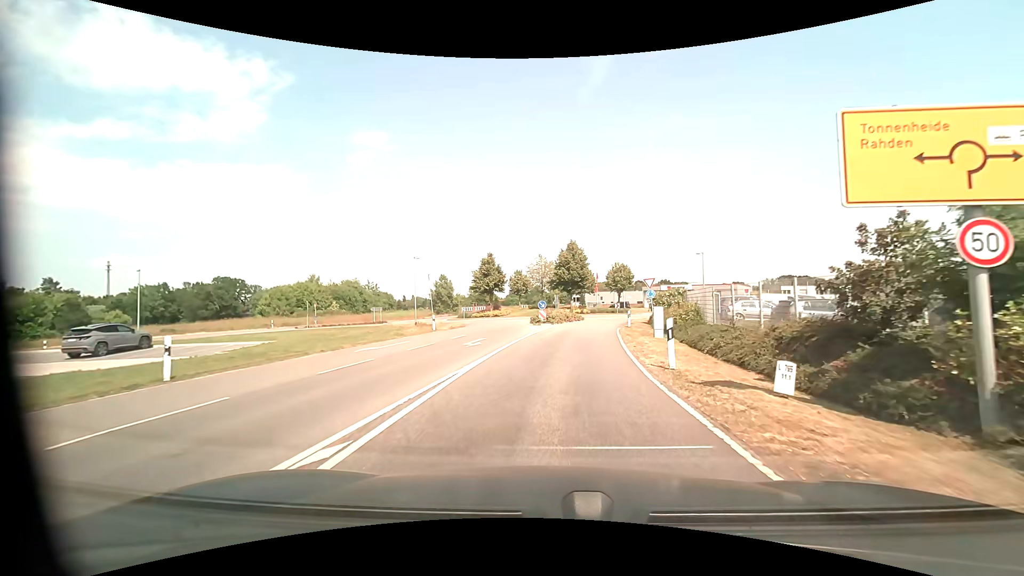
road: secondary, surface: paved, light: Day
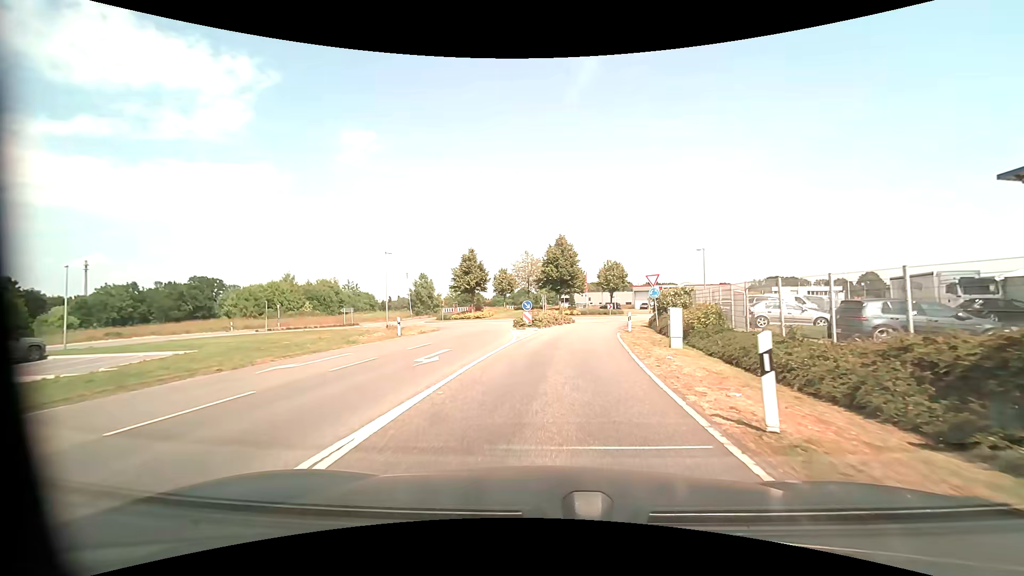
(+0.1, +5.3) m; +1°
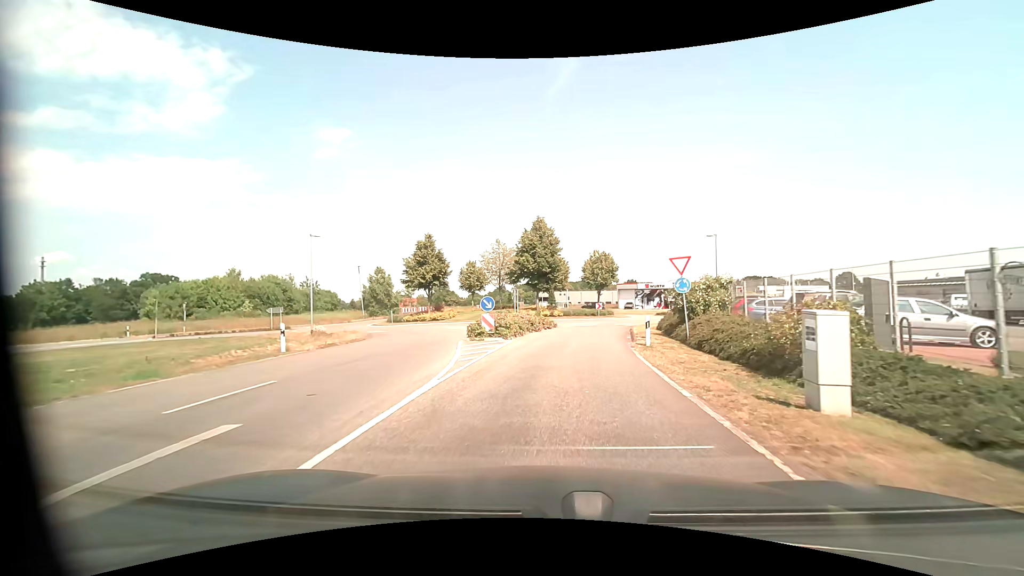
(+0.2, +10.7) m; +3°
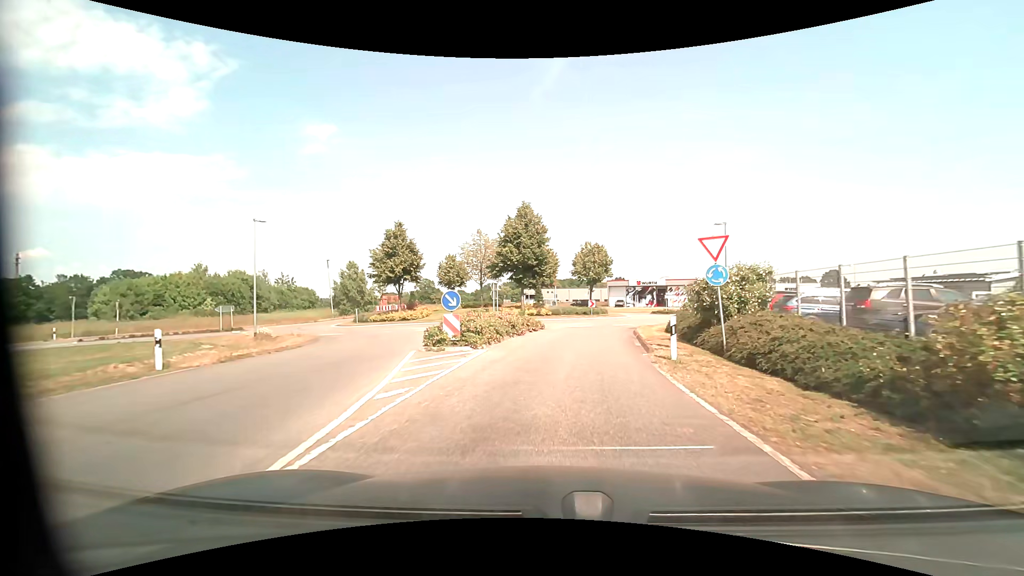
(+0.1, +5.2) m; +1°
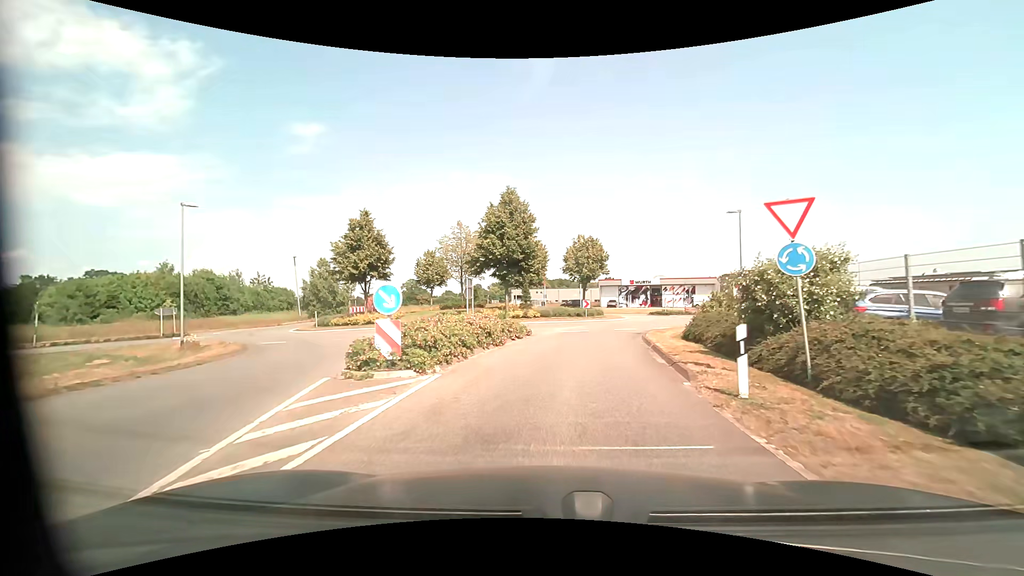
(+0.1, +4.9) m; +2°
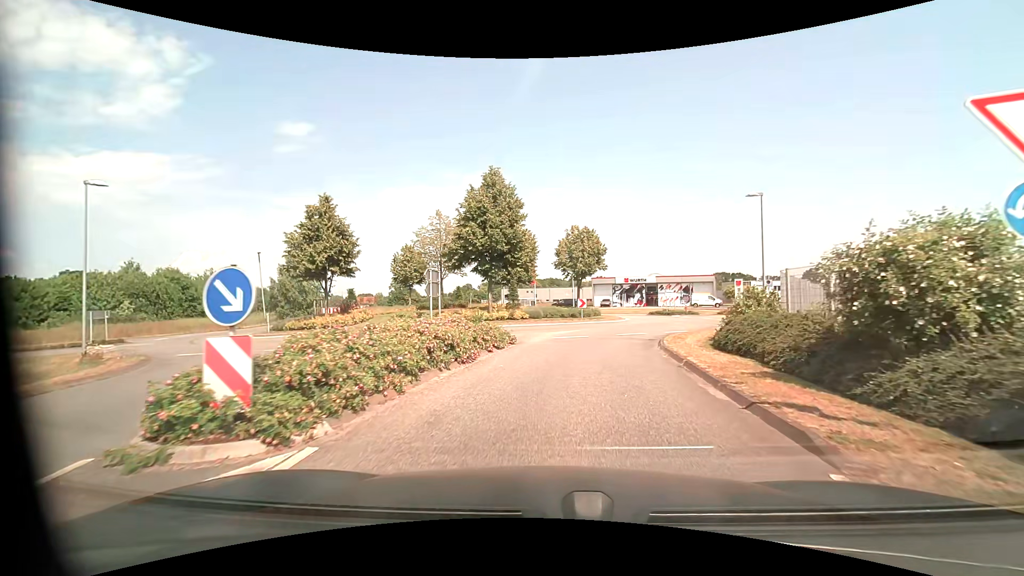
(0.0, +4.6) m; +1°
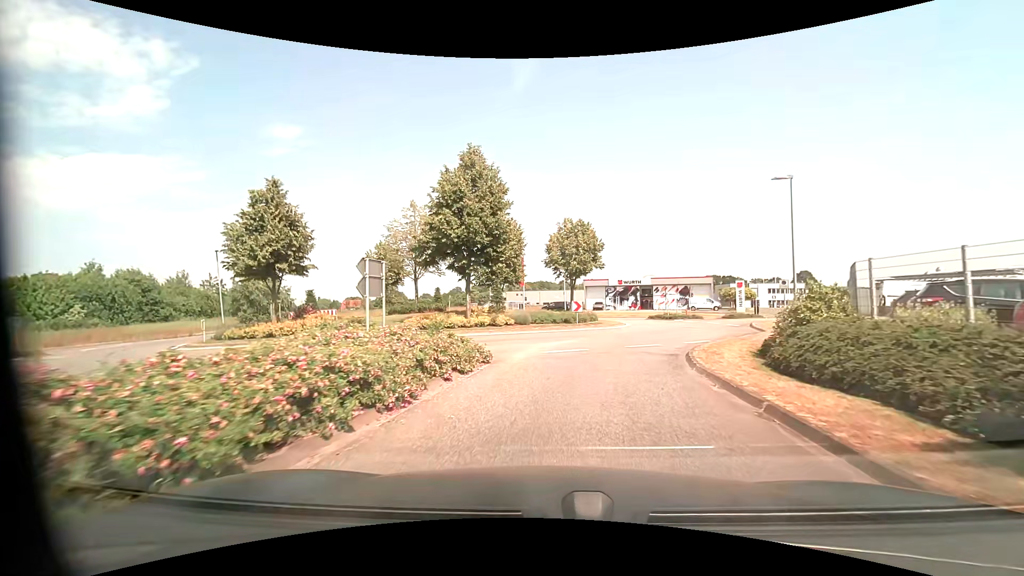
(0.0, +4.5) m; +1°
